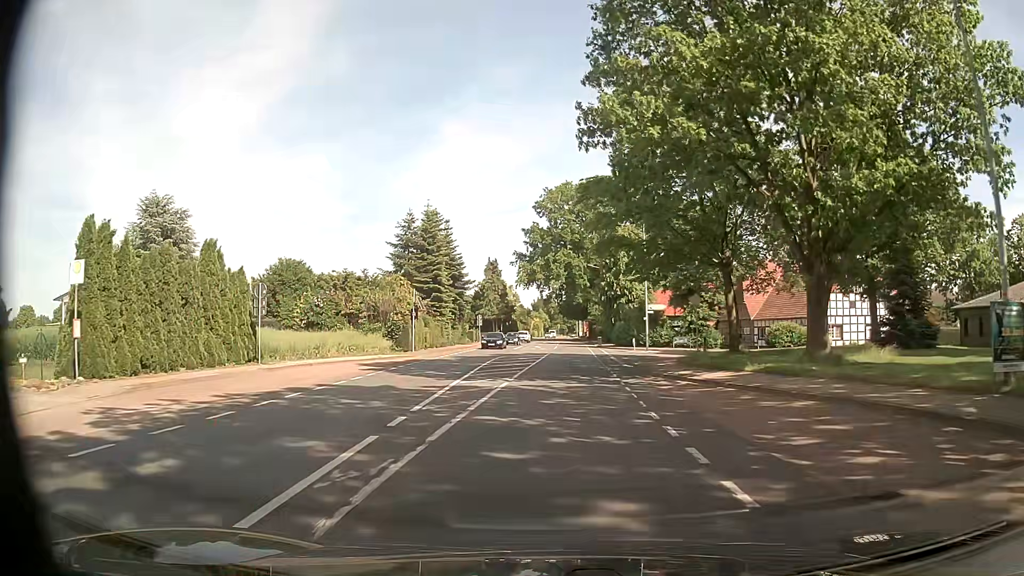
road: secondary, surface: asphalt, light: Day
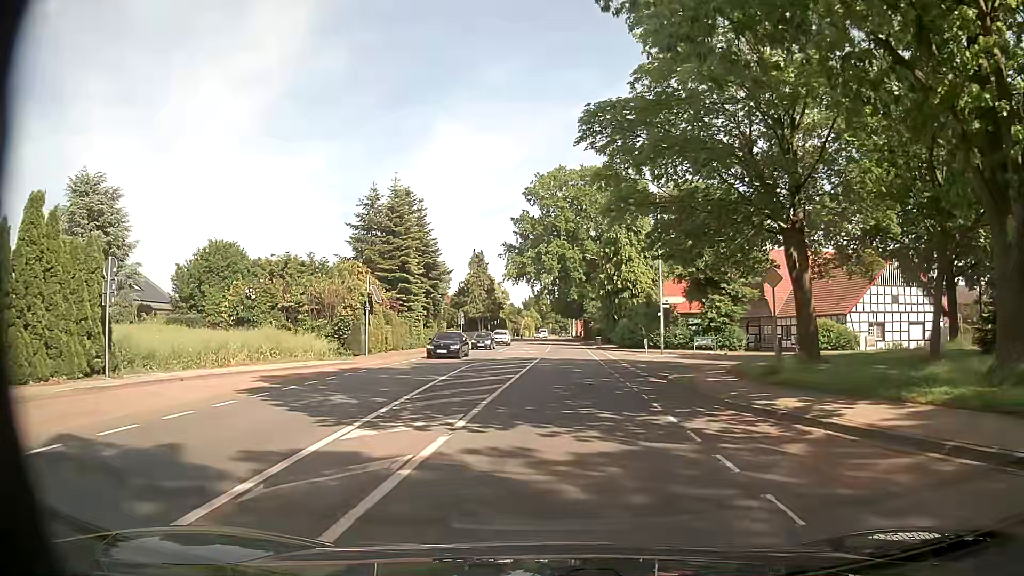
(+0.1, +10.4) m; +1°
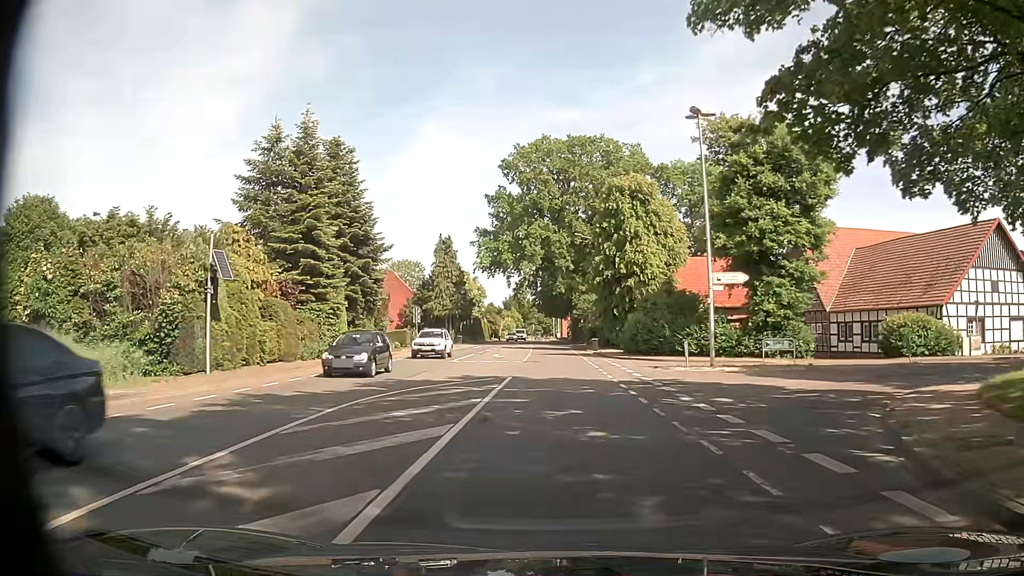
(+0.1, +16.9) m; +1°
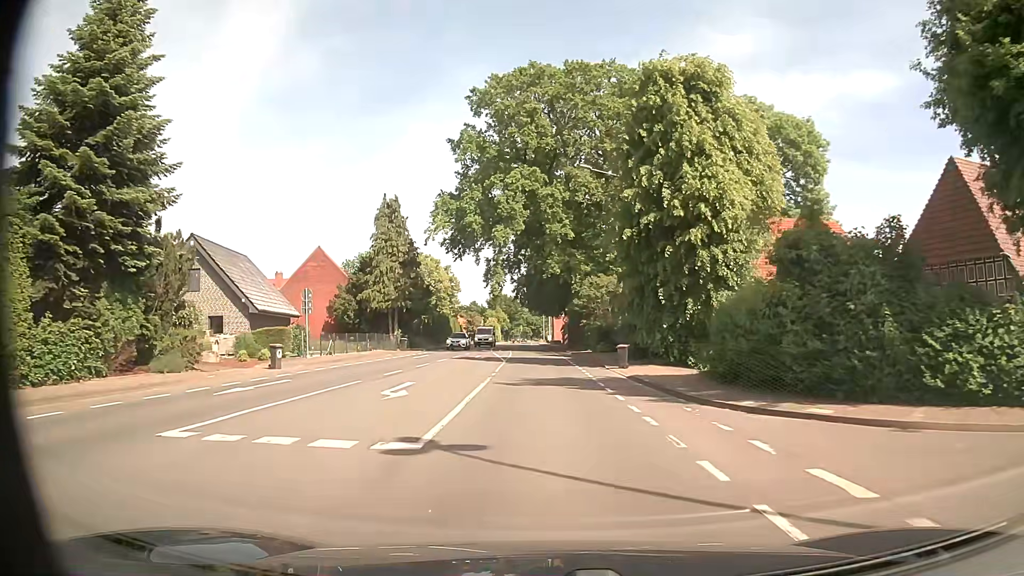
(+0.2, +25.1) m; 0°
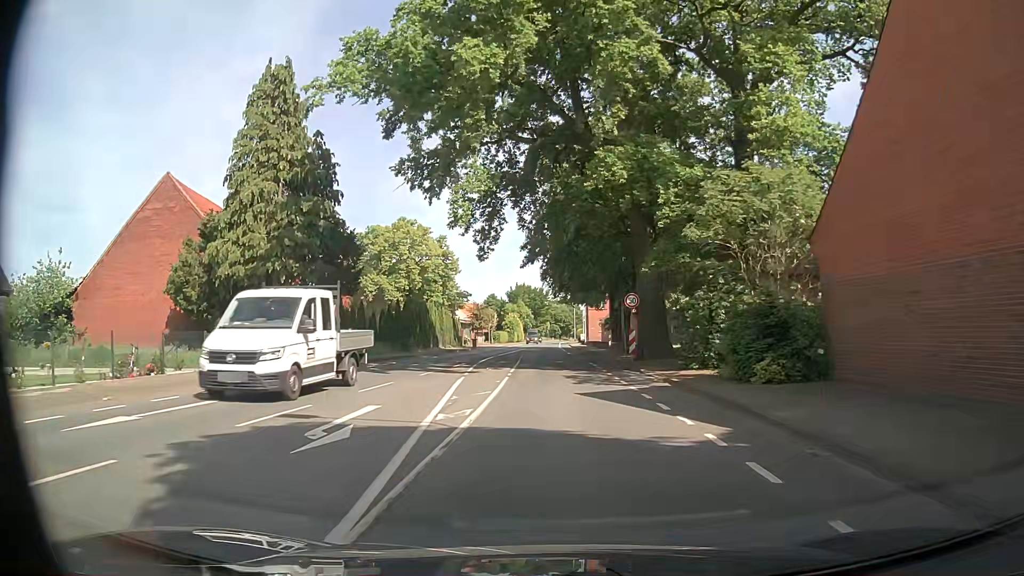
(-0.3, +31.0) m; -1°
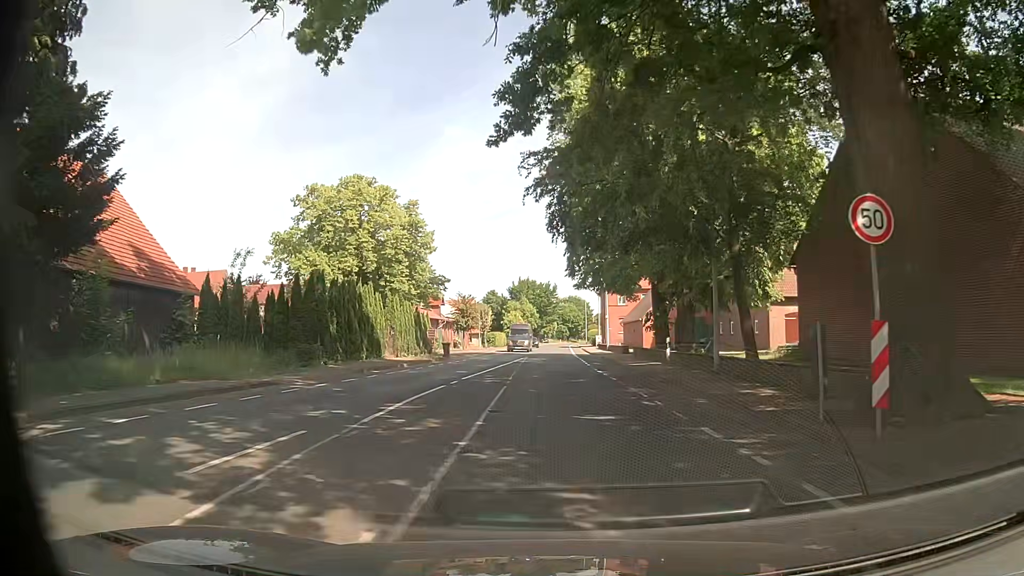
(-0.5, +20.9) m; -1°
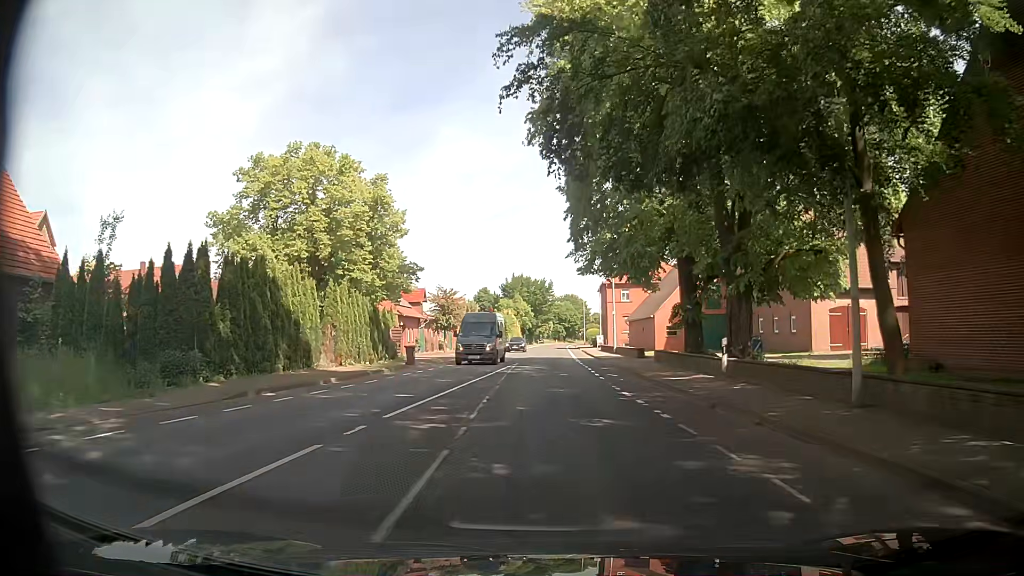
(0.0, +9.6) m; +1°
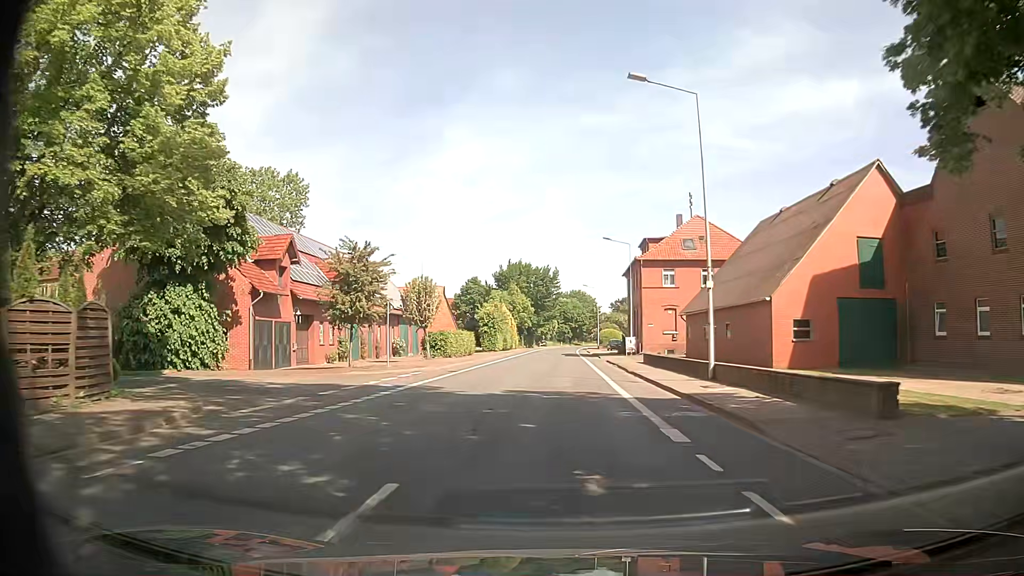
(-0.6, +28.5) m; -2°
(0, +10) (0, +20) (+1, +30) (+1, +40) (+1, +50) (+2, +60) (+2, +70) (+2, +80) (+3, +90) (+4, +100) m
